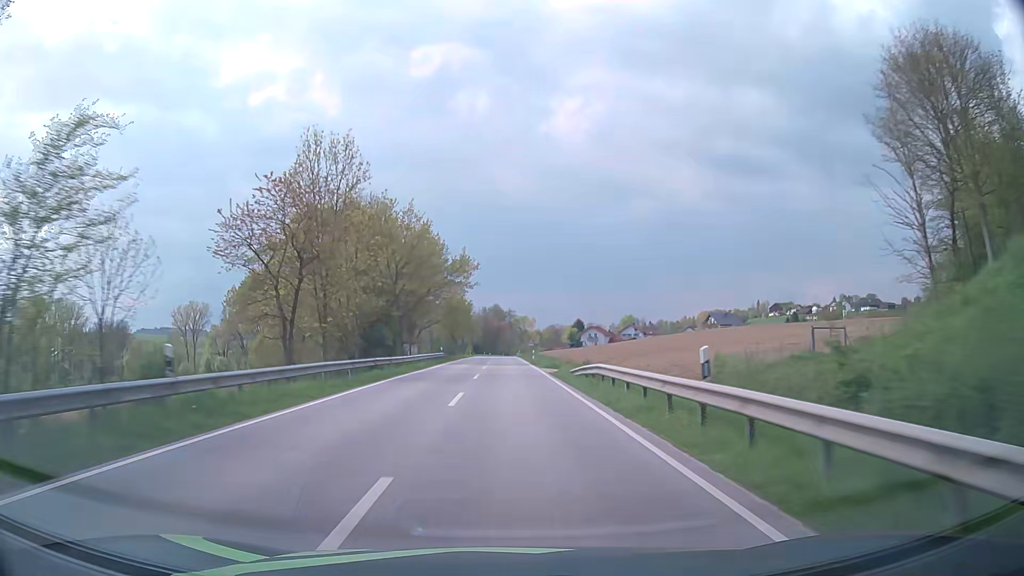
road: secondary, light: Day
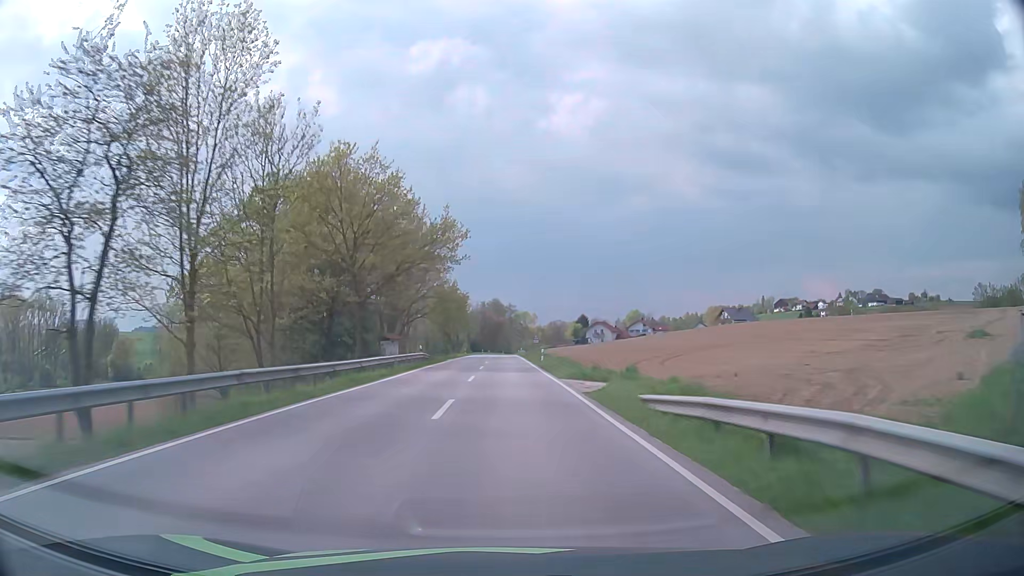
(0.0, +14.8) m; 0°
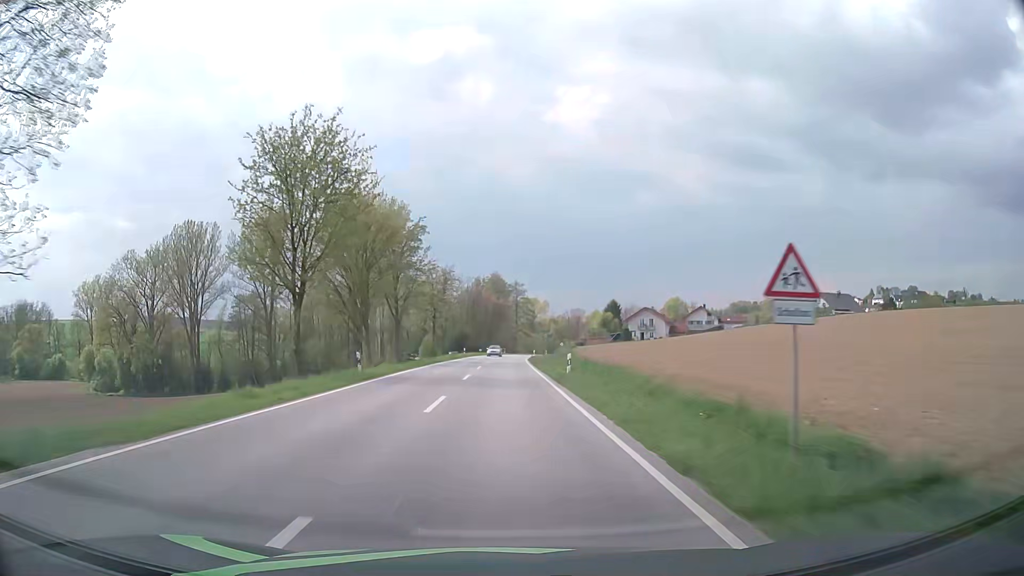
(-0.1, +70.6) m; 0°
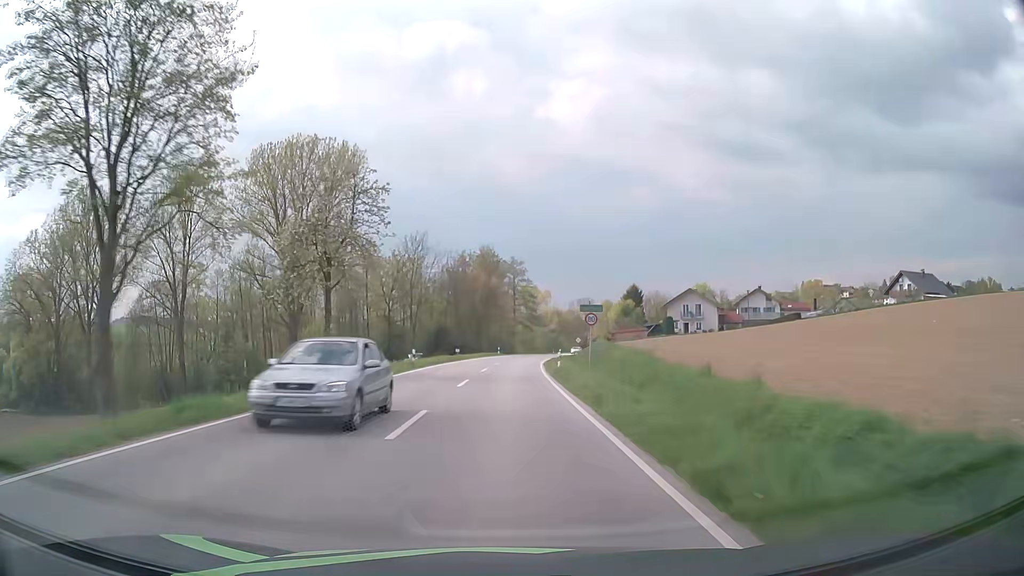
(+0.1, +39.8) m; +1°
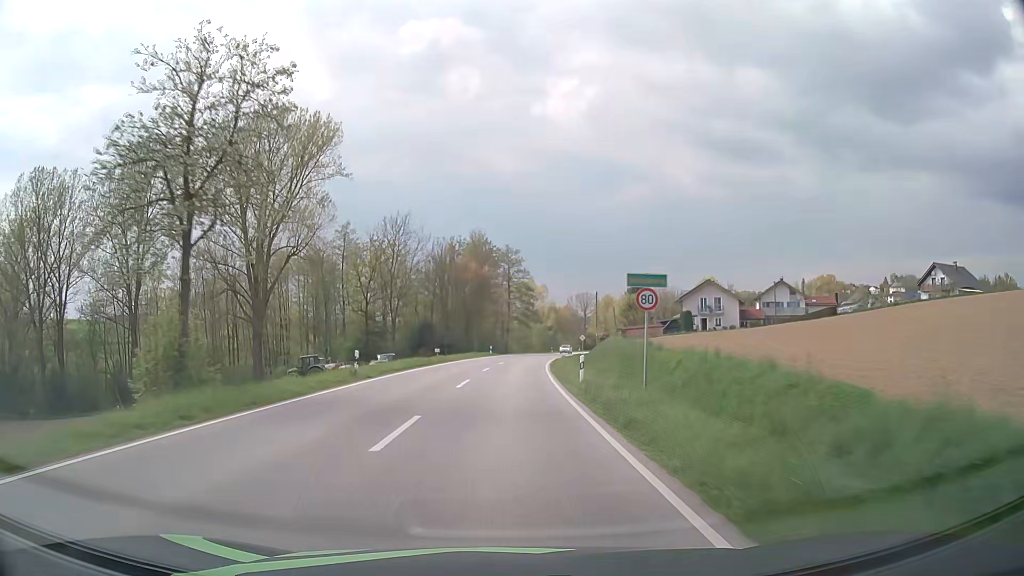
(0.0, +13.0) m; 0°
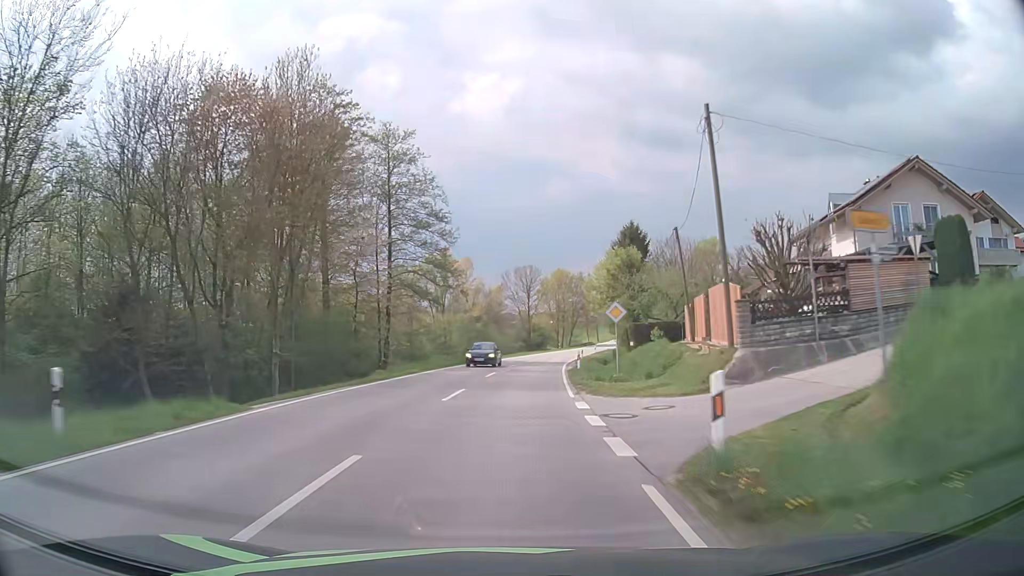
(+3.1, +64.2) m; +6°
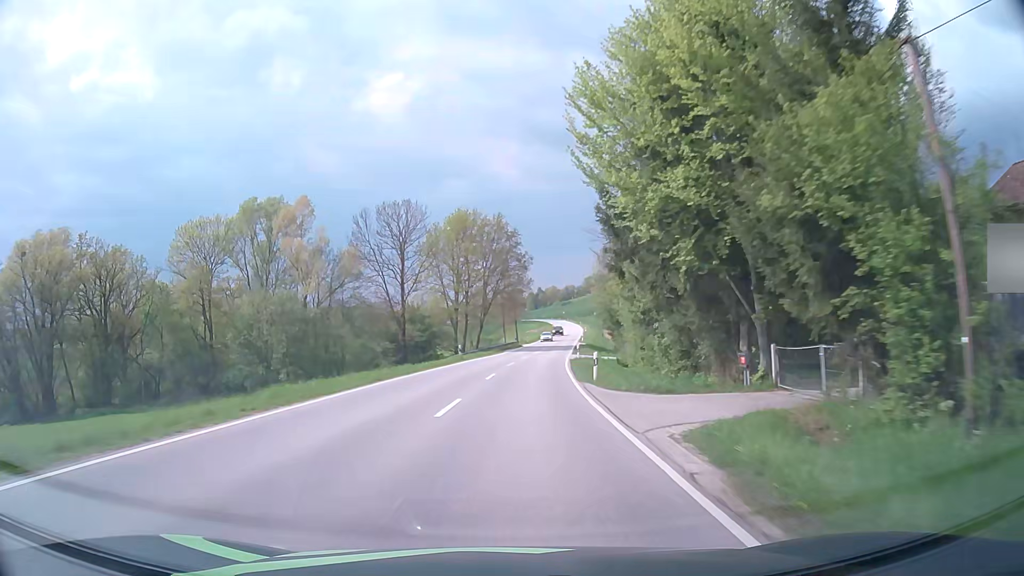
(+4.6, +63.2) m; +8°
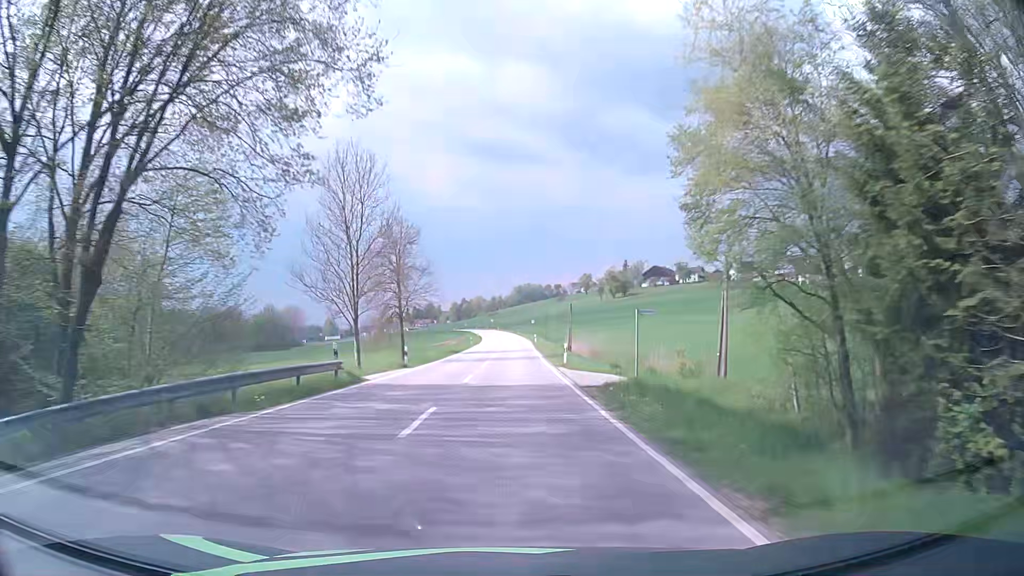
(+4.2, +62.7) m; +6°
(0, +10) (0, +20) (+1, +30) (+1, +40) (+1, +50) (+1, +60) (+2, +70) (+2, +80) (+2, +90) (+2, +100) m
